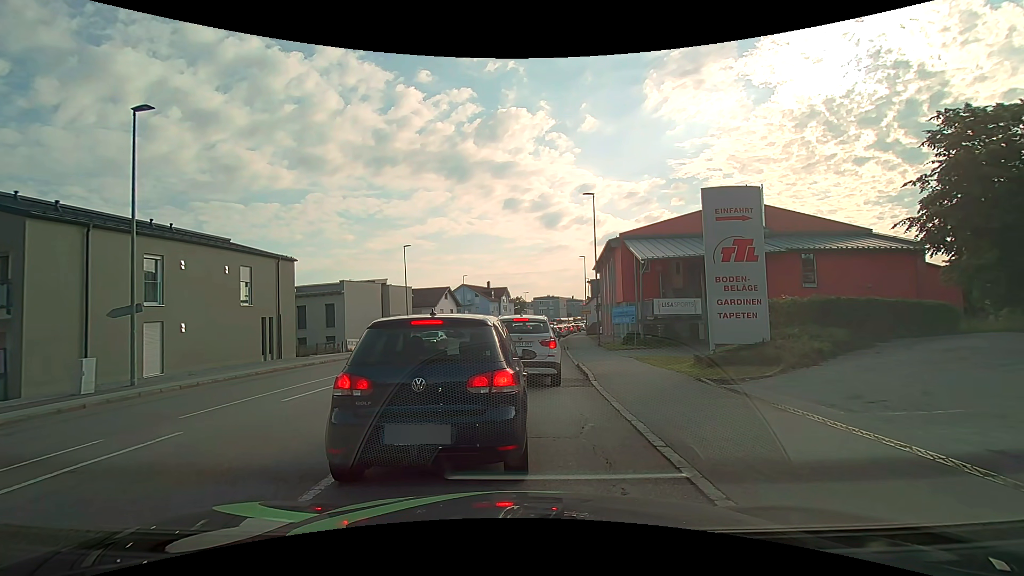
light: Day
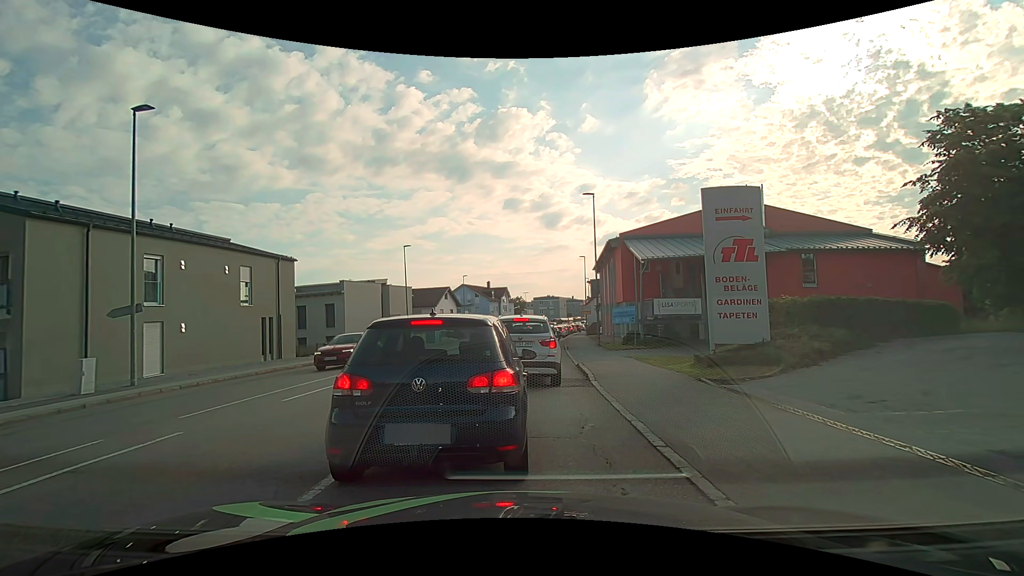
(0.0, 0.0) m; 0°
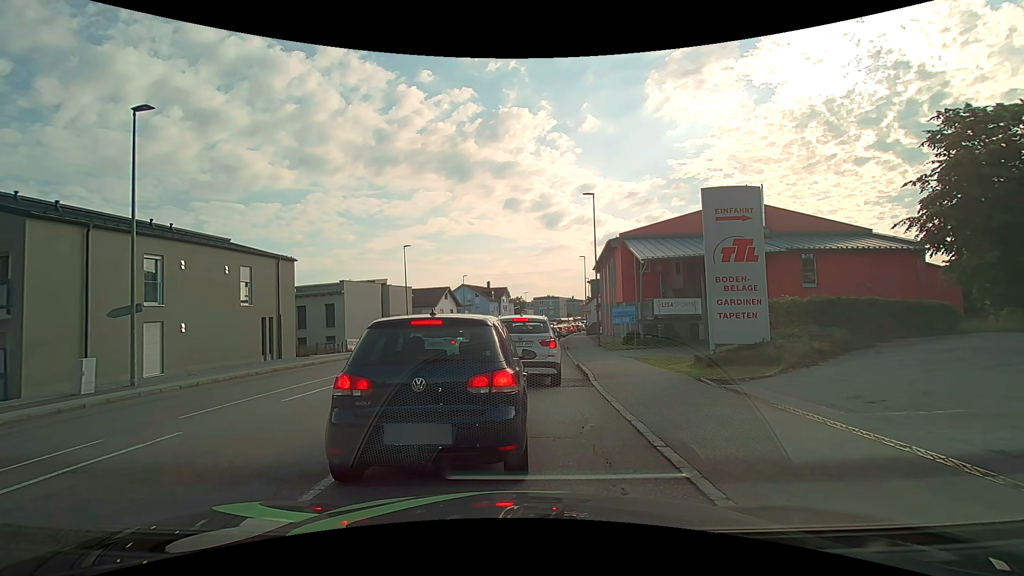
(0.0, 0.0) m; 0°
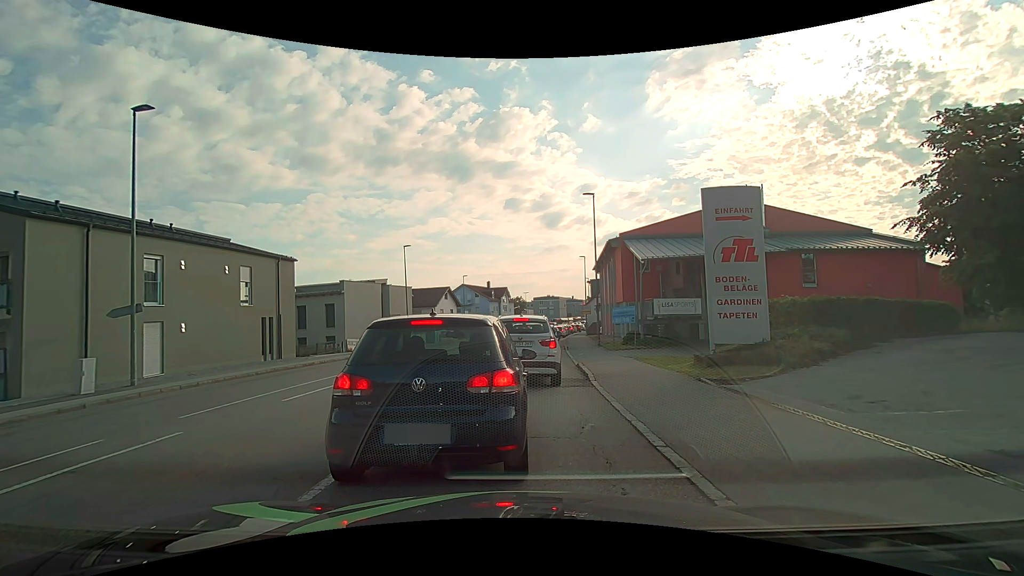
(0.0, 0.0) m; 0°
